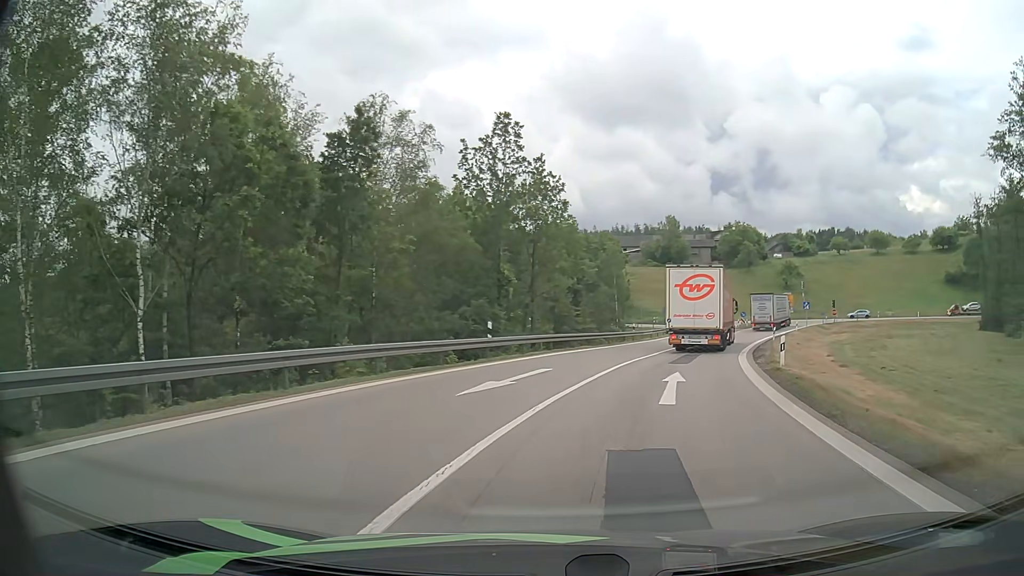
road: motorway_link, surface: asphalt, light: Day
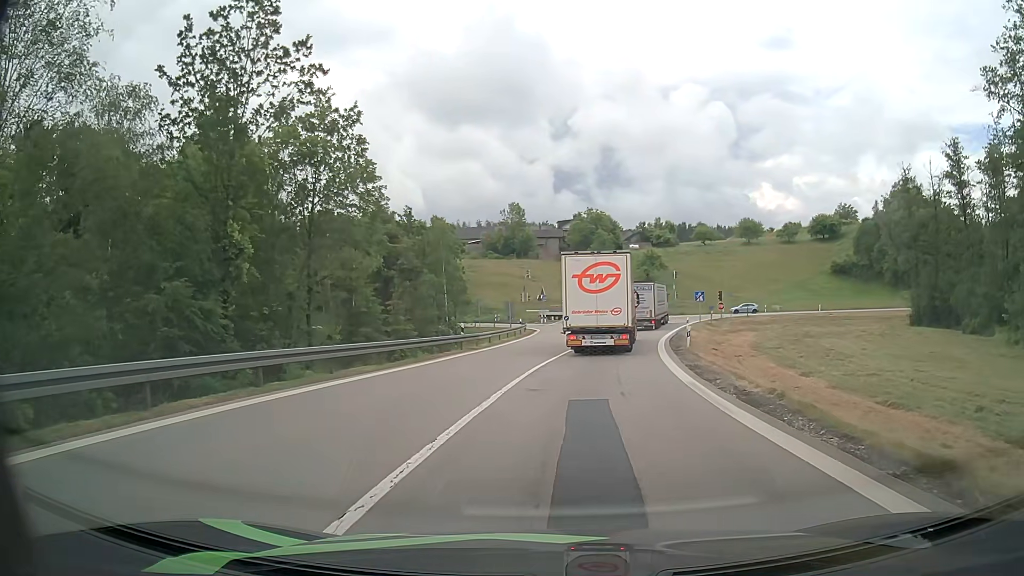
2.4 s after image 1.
(+2.4, +17.5) m; +13°
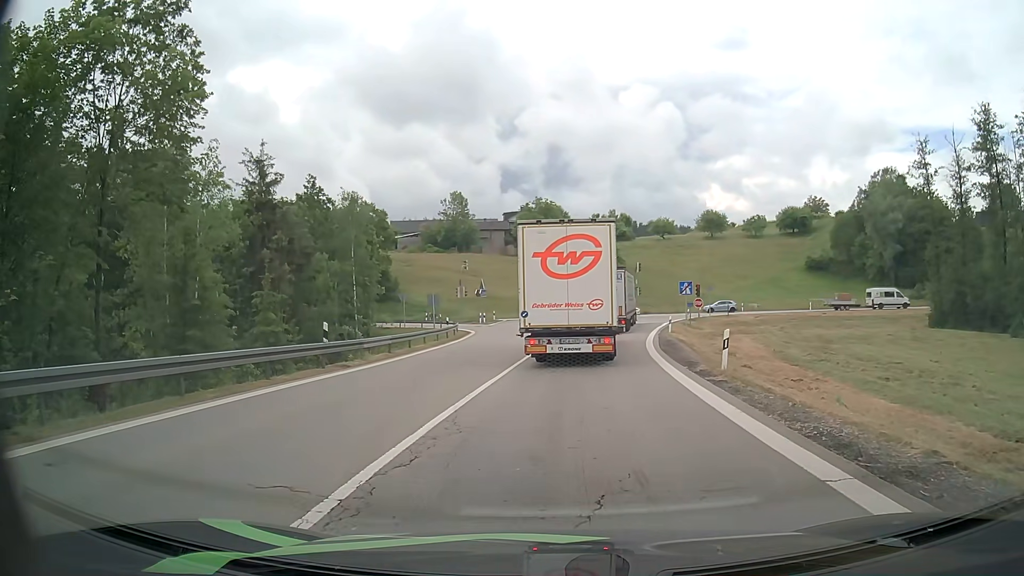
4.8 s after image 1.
(+0.6, +13.5) m; +5°
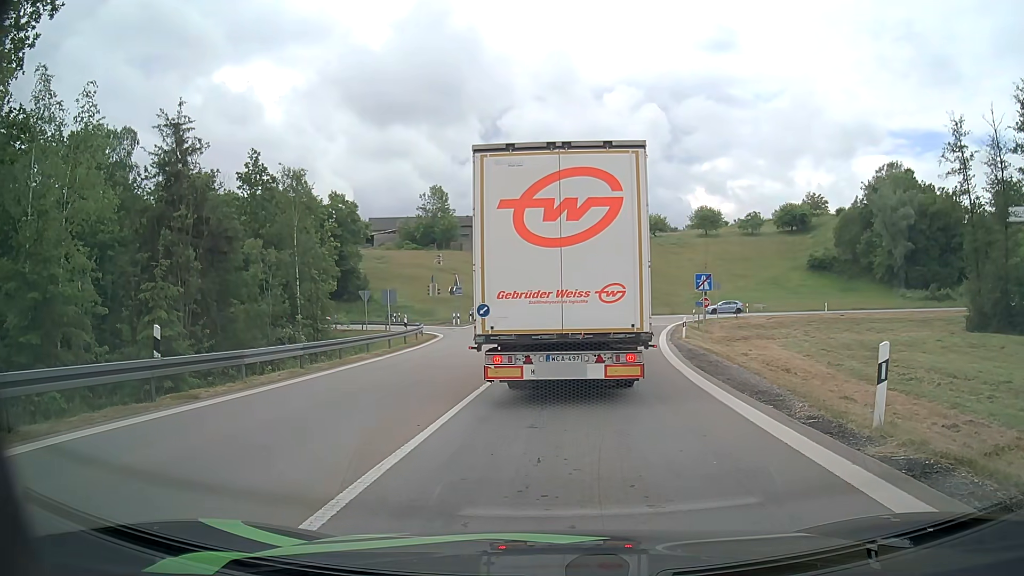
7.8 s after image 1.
(0.0, +8.1) m; 0°
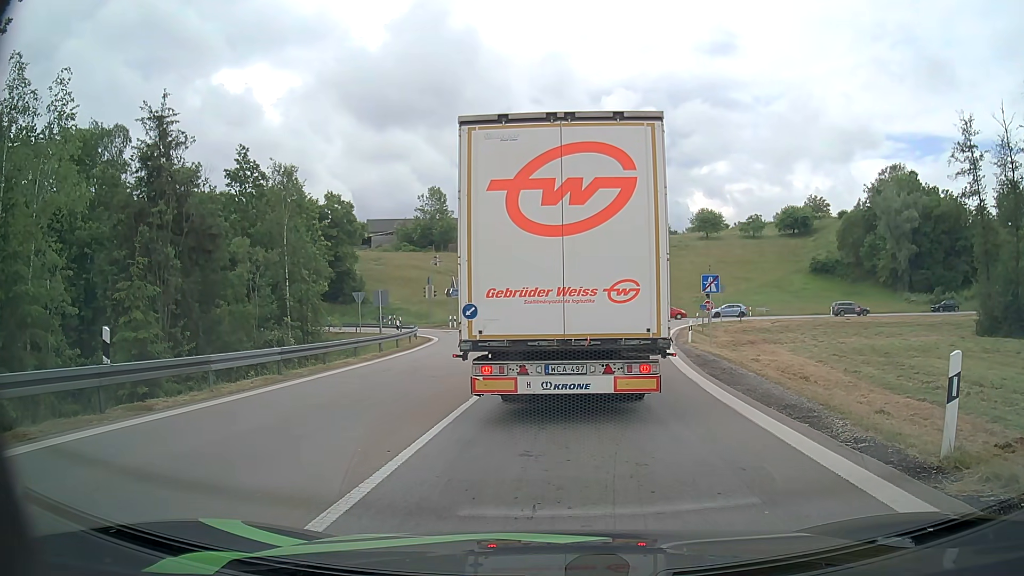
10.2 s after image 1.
(0.0, +1.5) m; 0°
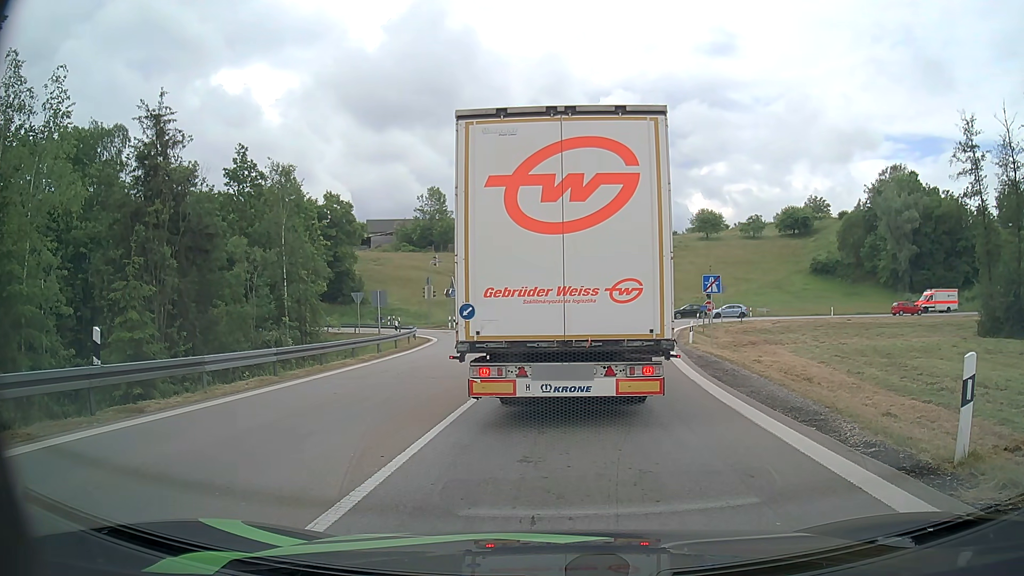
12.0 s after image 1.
(0.0, +0.3) m; 0°
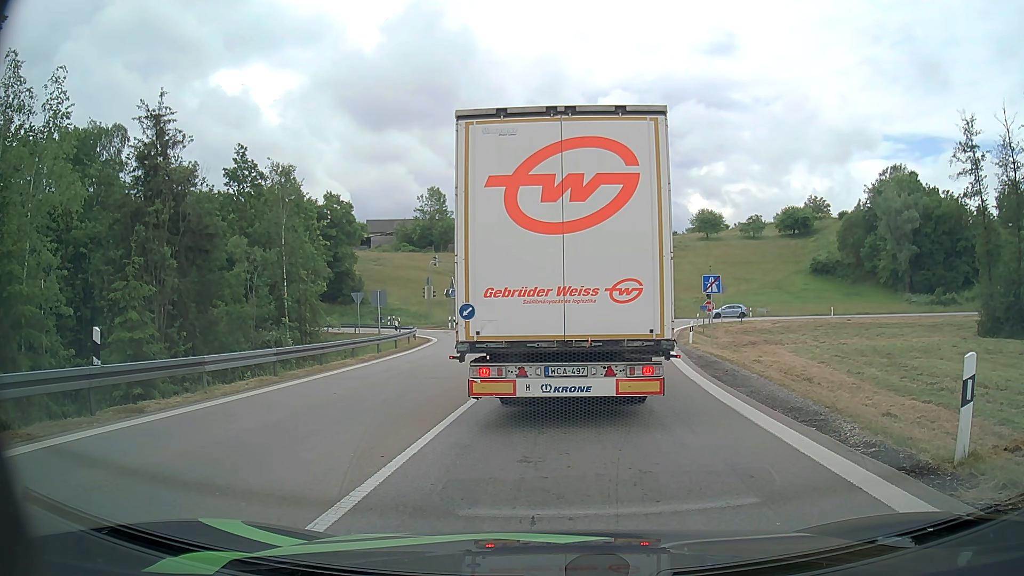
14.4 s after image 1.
(0.0, 0.0) m; 0°
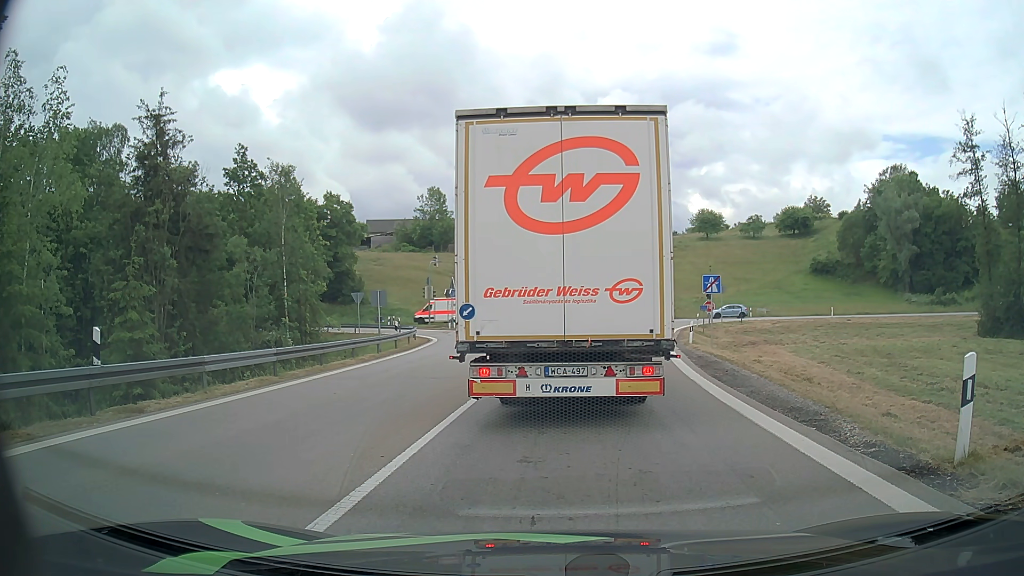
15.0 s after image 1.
(0.0, 0.0) m; 0°
(0, +10) (+1, +20) (+2, +30) (+3, +40) (+4, +50) (+4, +60) (-1, +68) (-9, +73) (-19, +75) (-29, +77) m
